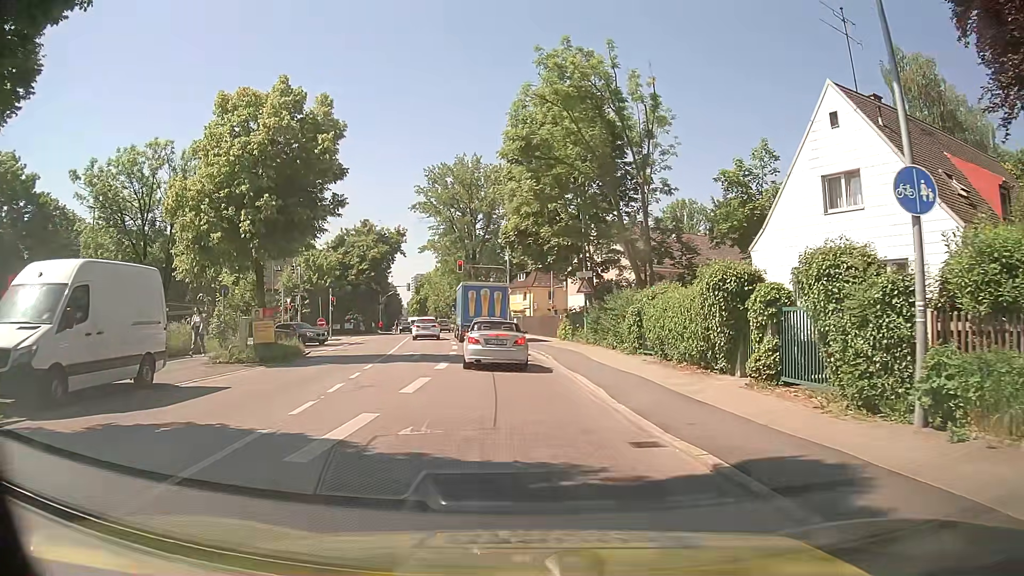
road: secondary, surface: asphalt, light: Day
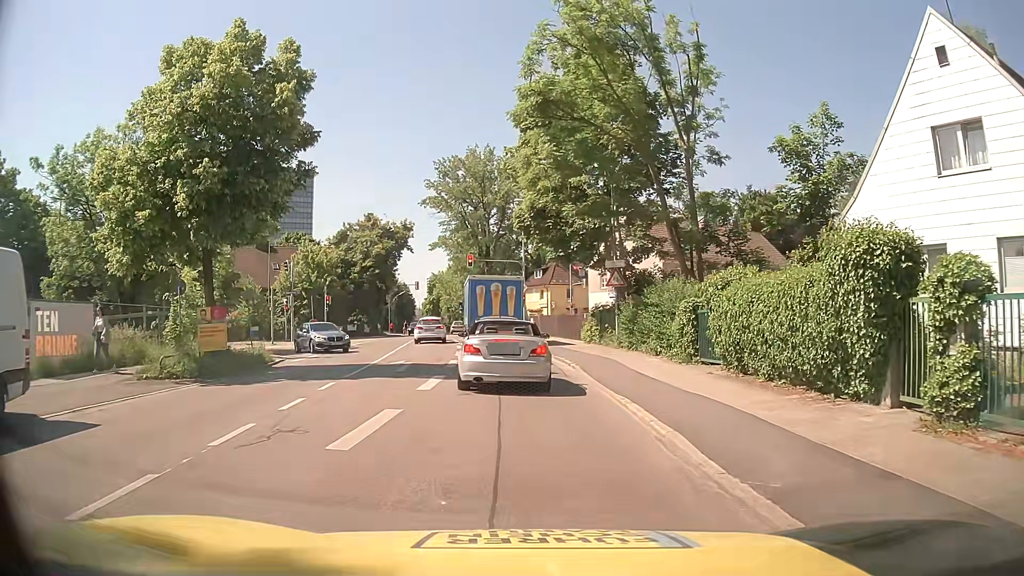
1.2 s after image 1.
(0.0, +5.4) m; -1°
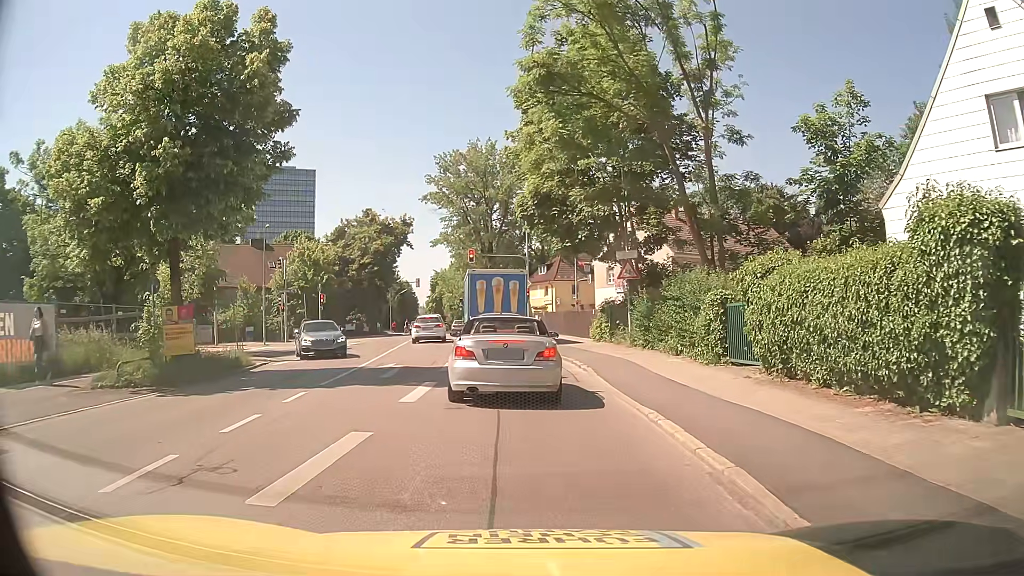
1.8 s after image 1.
(0.0, +2.2) m; +1°
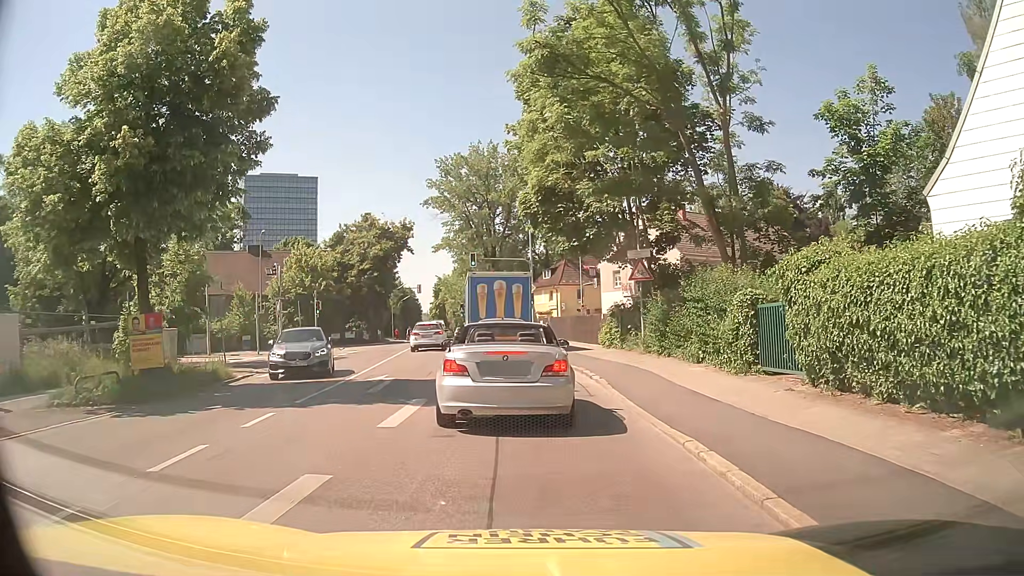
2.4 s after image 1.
(0.0, +1.8) m; 0°
